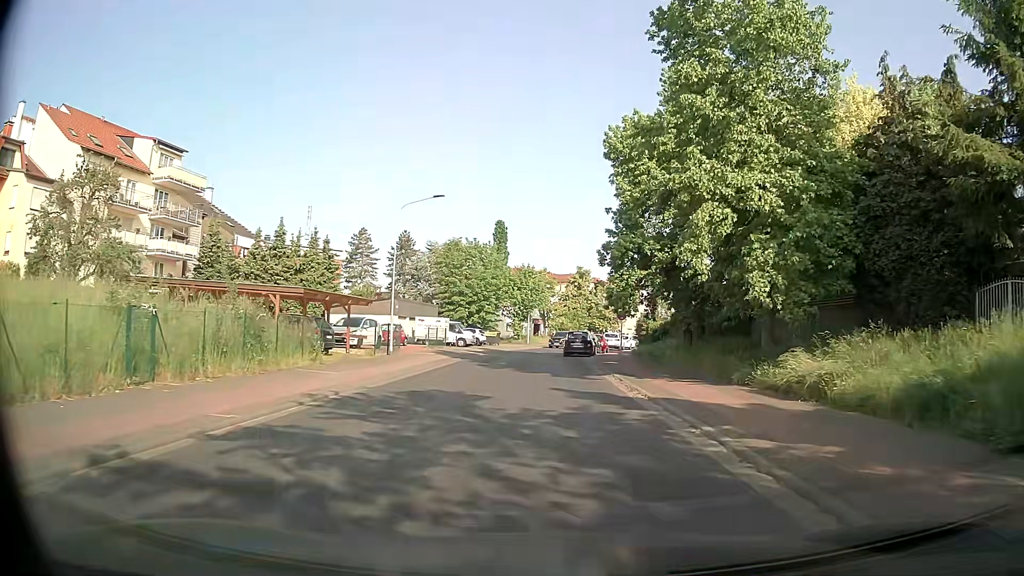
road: tertiary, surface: asphalt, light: Day
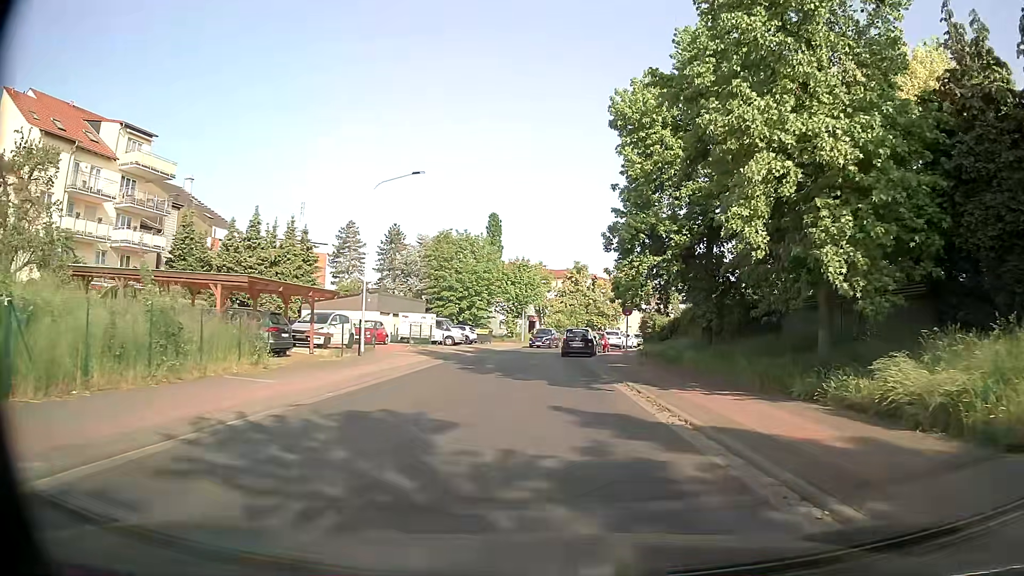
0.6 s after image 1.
(0.0, +4.6) m; 0°
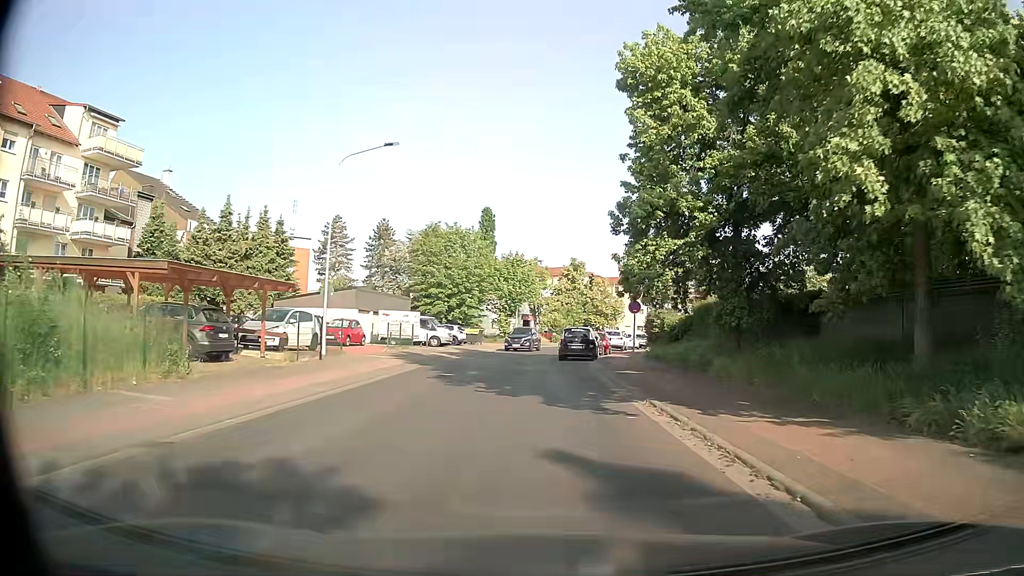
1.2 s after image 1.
(0.0, +4.6) m; +1°
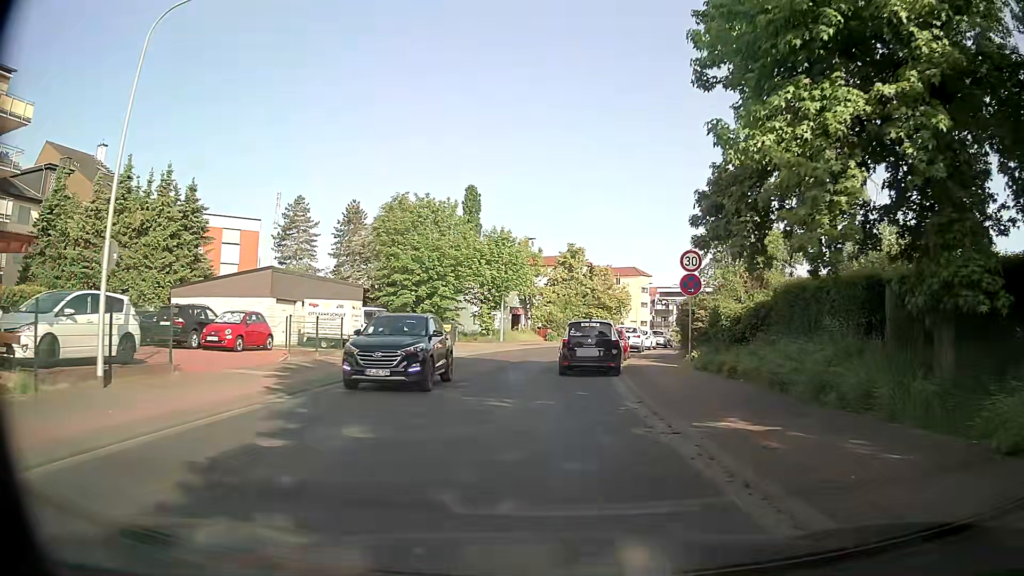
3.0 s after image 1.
(+0.1, +12.9) m; +1°
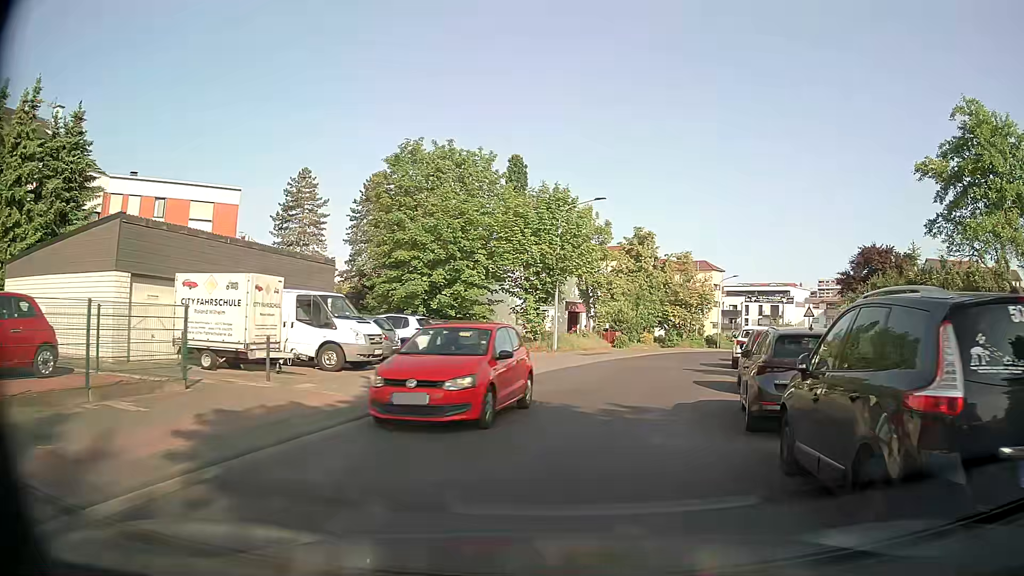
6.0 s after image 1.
(-1.1, +15.9) m; -4°
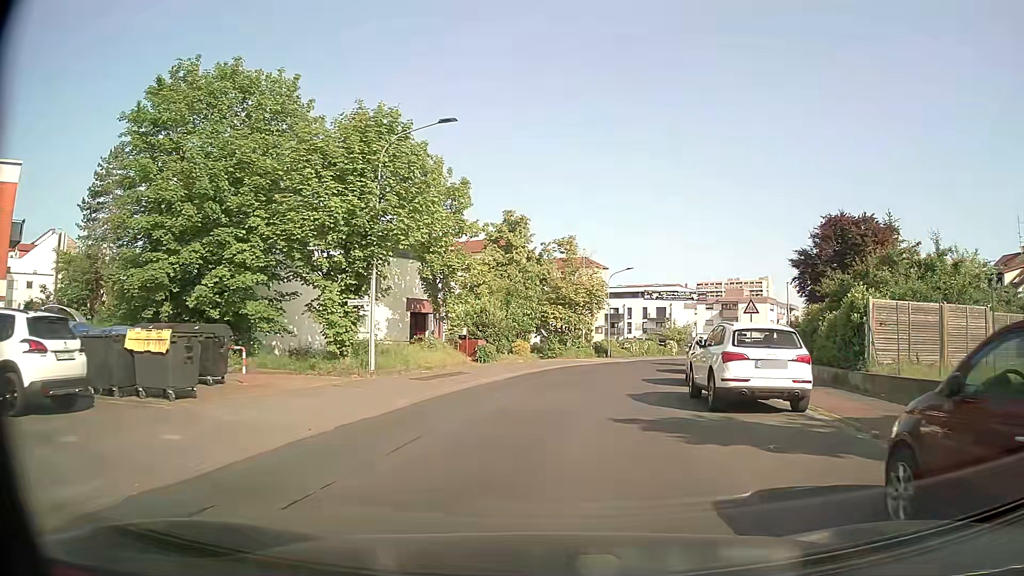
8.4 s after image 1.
(+1.4, +13.8) m; +10°
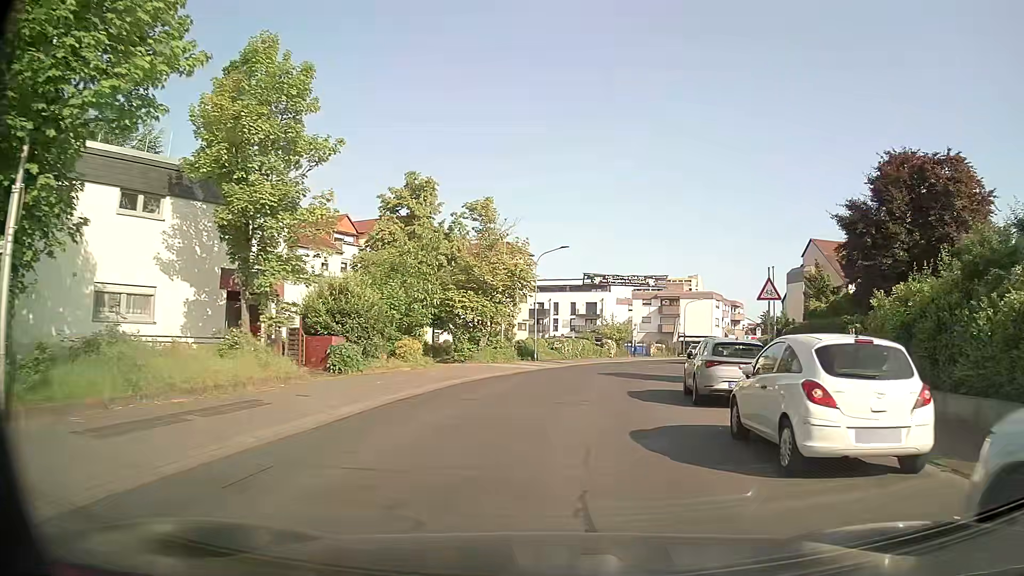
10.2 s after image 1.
(+0.7, +13.1) m; +7°
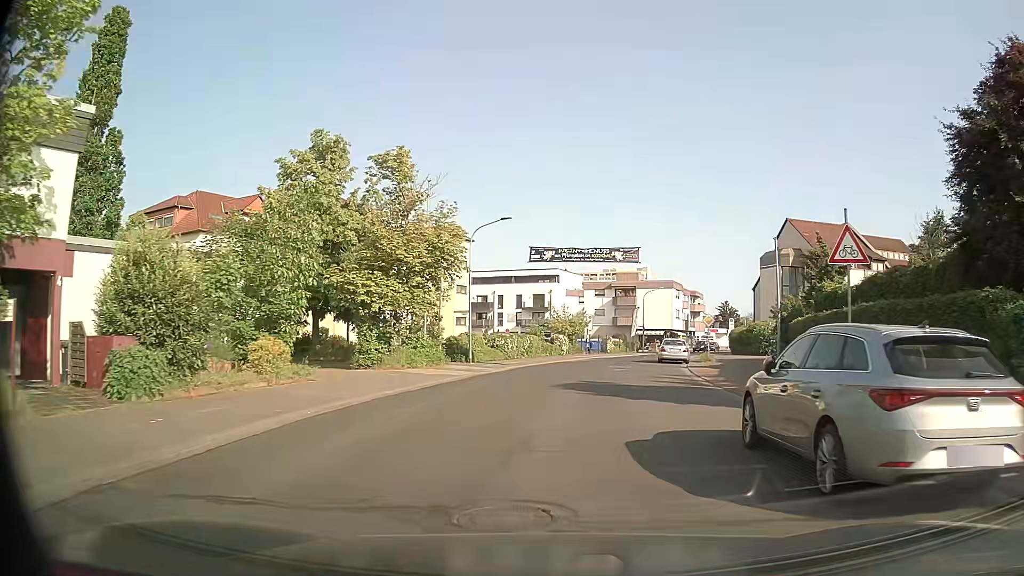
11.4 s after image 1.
(+0.4, +9.4) m; +4°
(0, +10) (+1, +20) (+3, +30) (+4, +40) (+7, +49) (+11, +59) (+15, +68) (+20, +77) (+24, +86) (+27, +95) m
